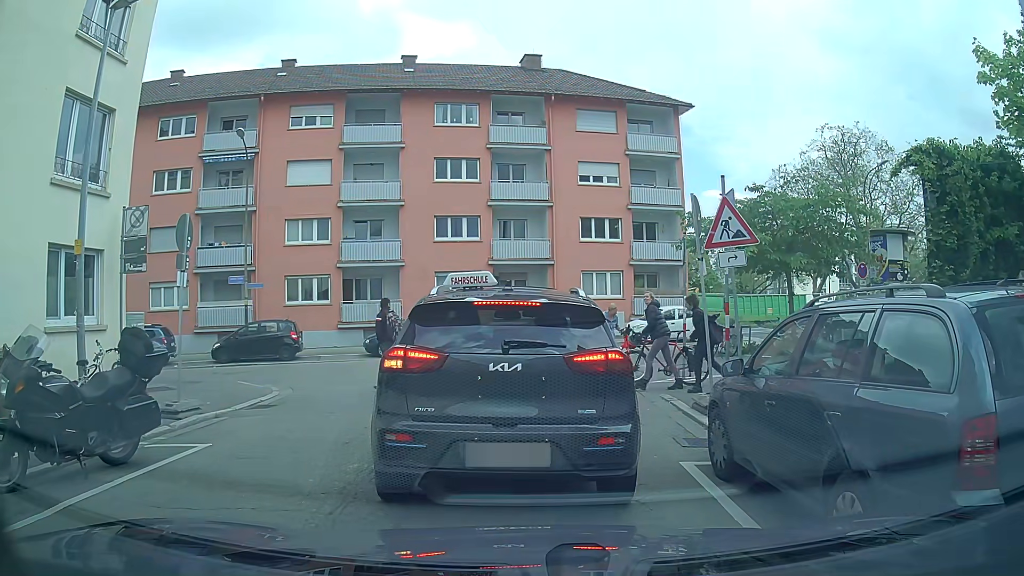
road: residential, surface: asphalt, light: Day
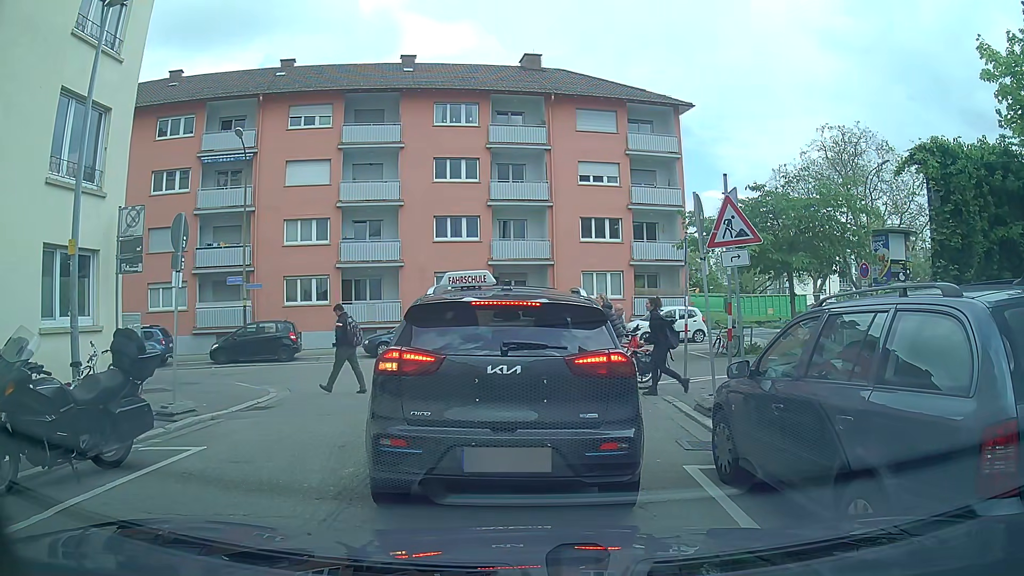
(0.0, +0.1) m; 0°
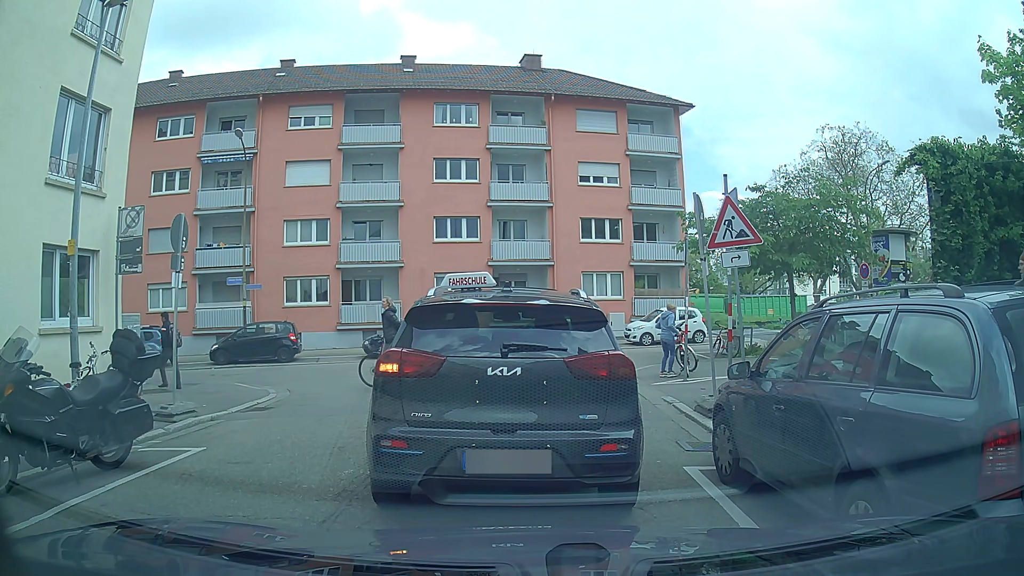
(0.0, +0.1) m; 0°
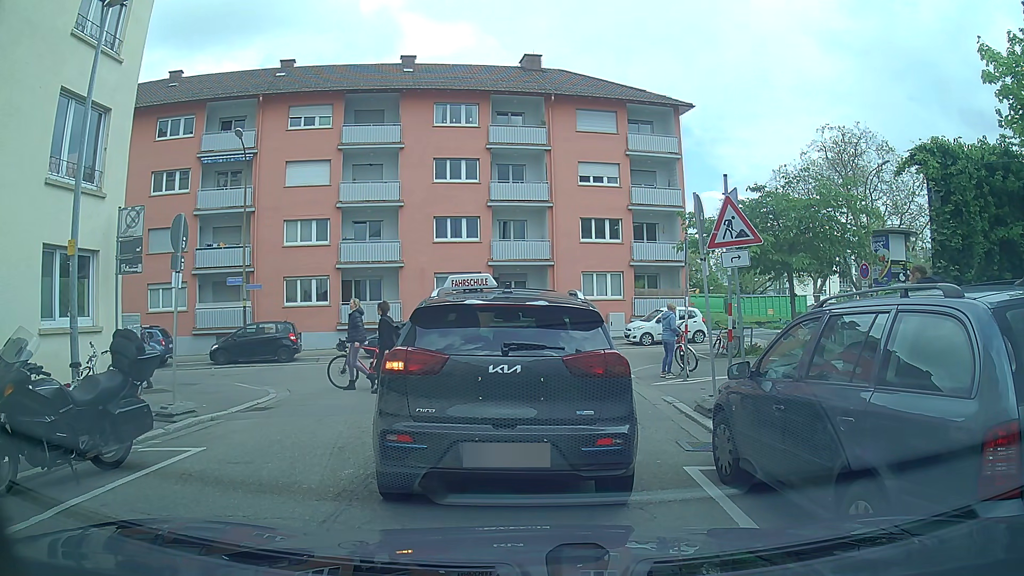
(0.0, 0.0) m; 0°
